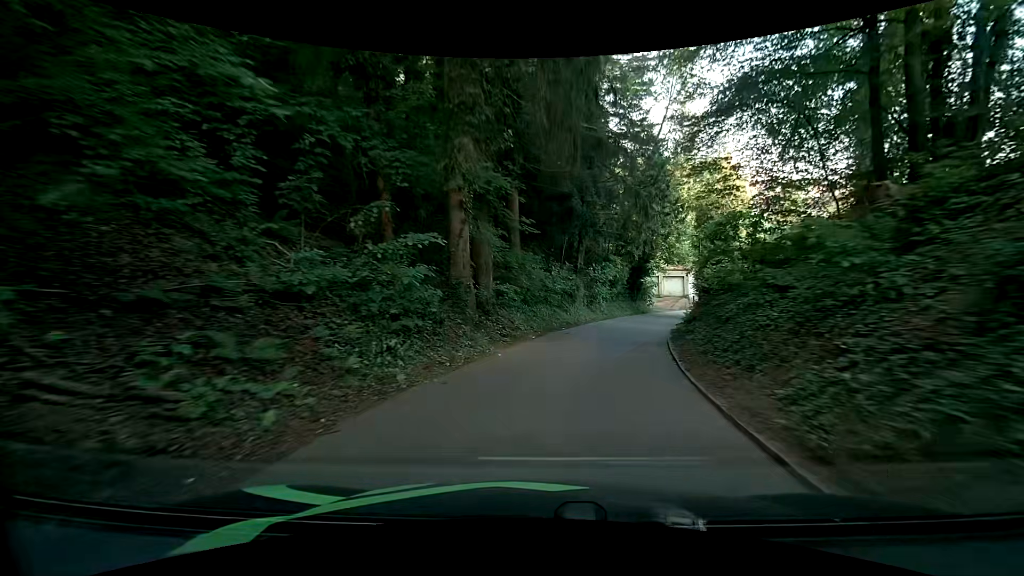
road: residential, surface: asphalt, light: Day
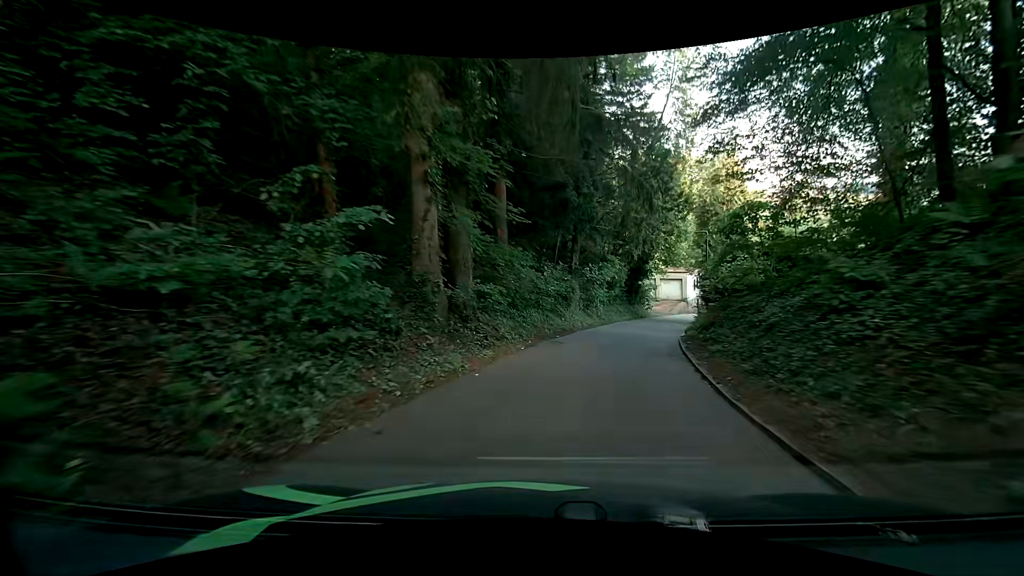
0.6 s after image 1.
(0.0, +2.9) m; 0°
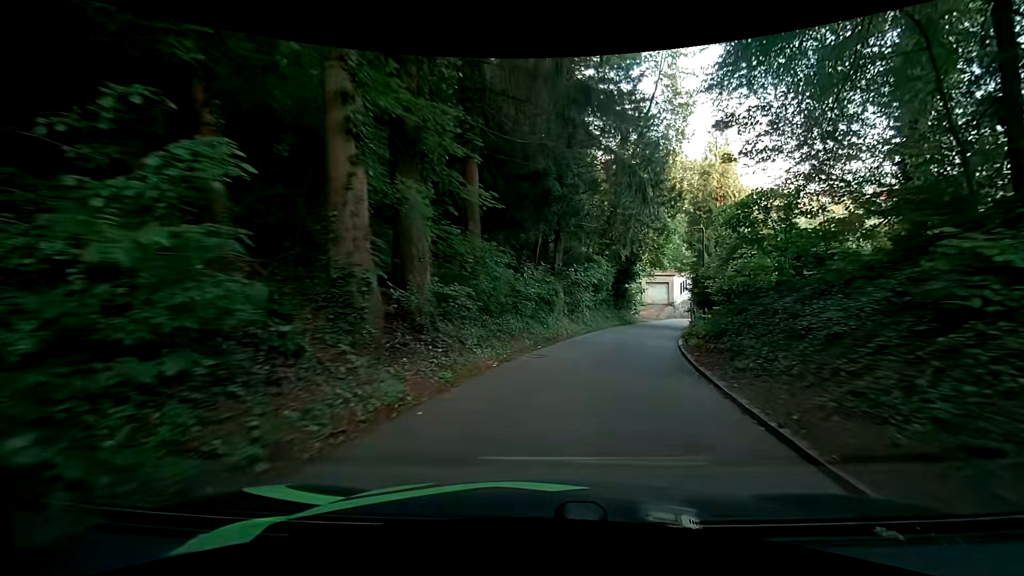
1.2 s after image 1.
(0.0, +2.9) m; 0°
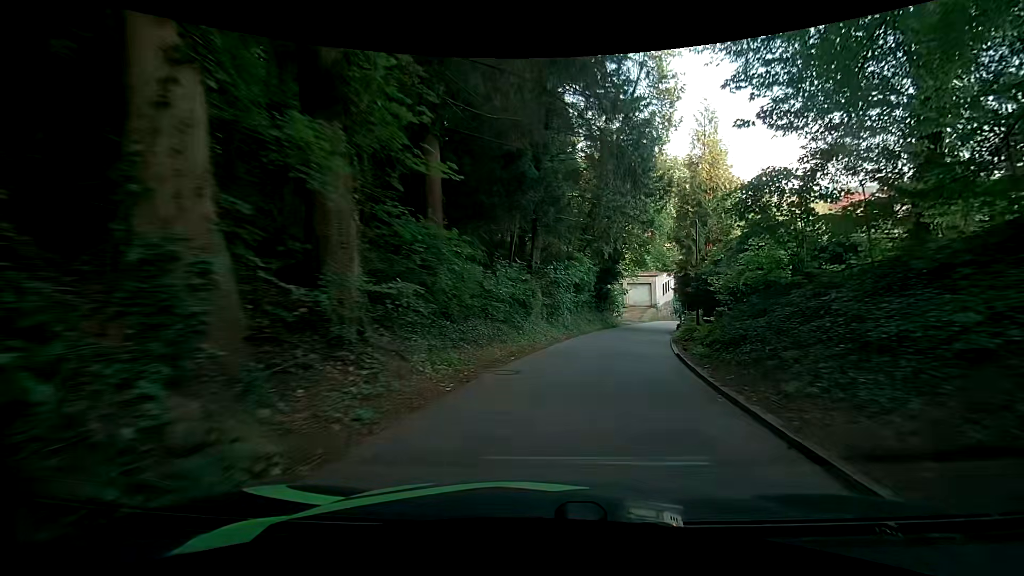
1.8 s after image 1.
(+0.1, +2.8) m; +4°
